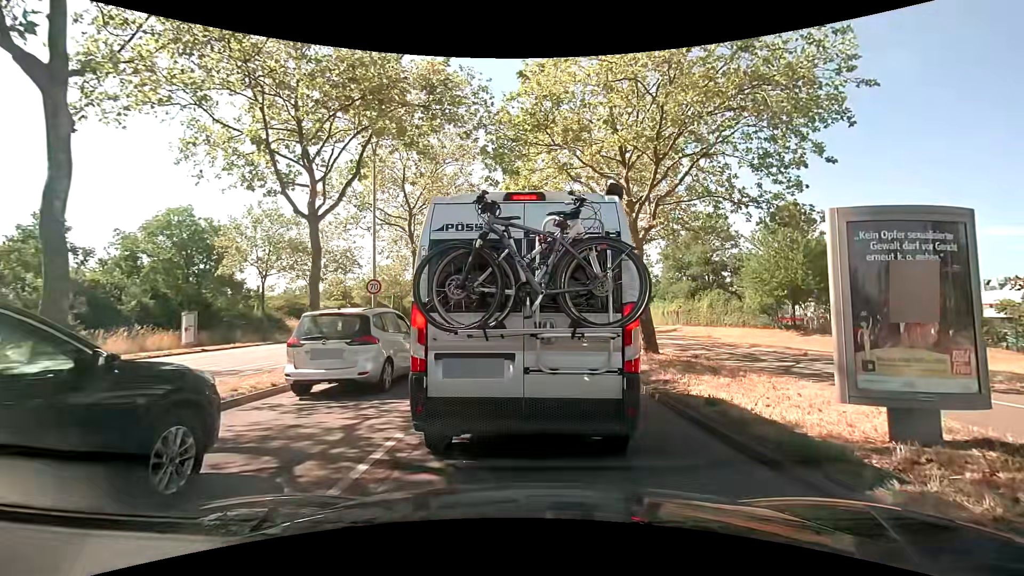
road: primary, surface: asphalt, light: Day
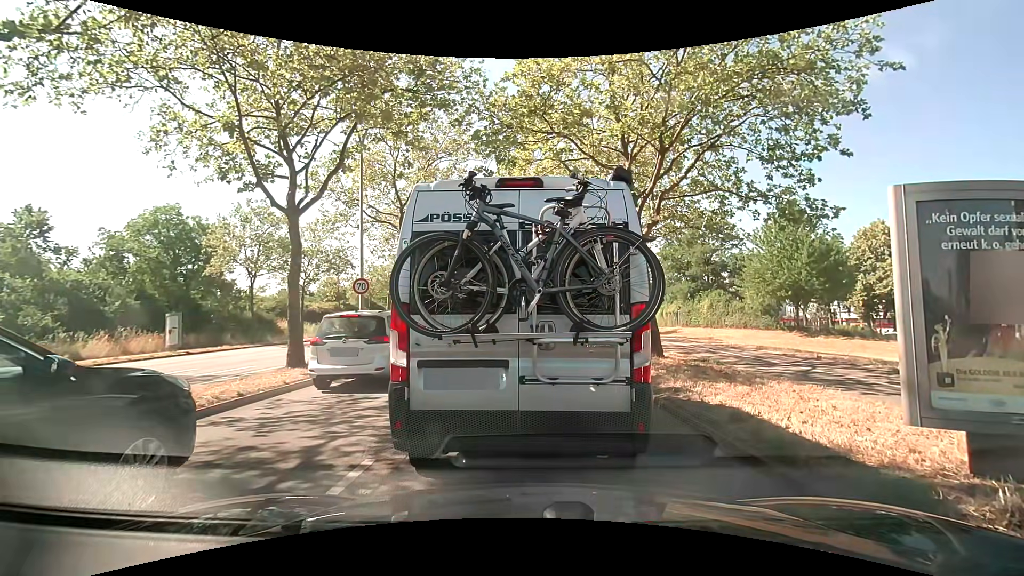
(0.0, +1.0) m; 0°
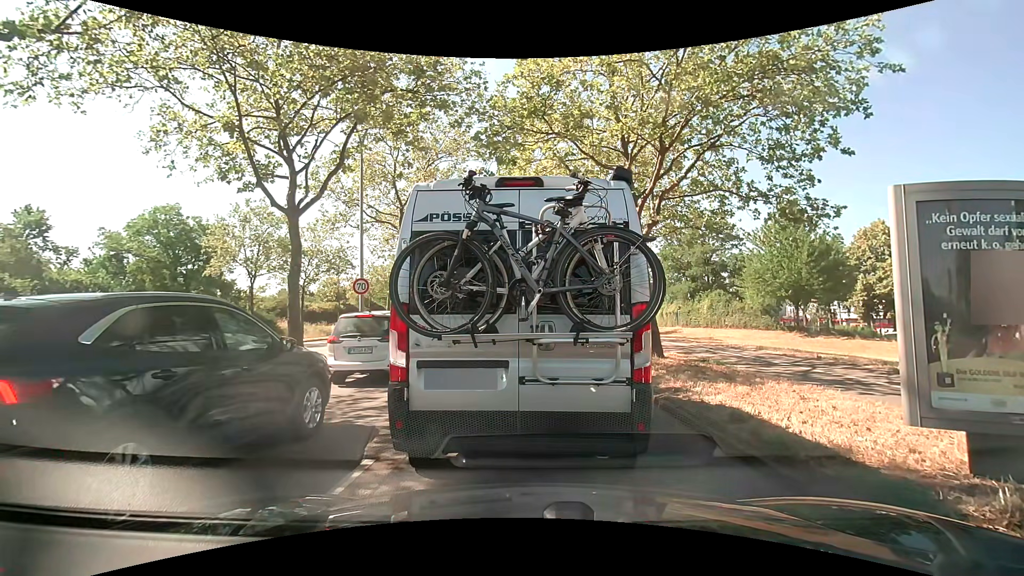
(0.0, 0.0) m; 0°
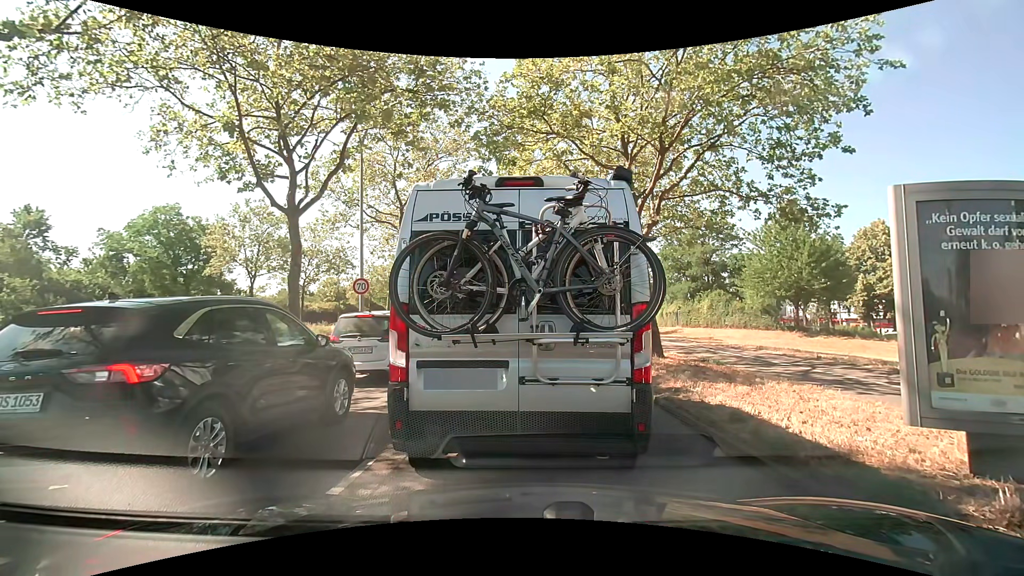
(0.0, 0.0) m; 0°
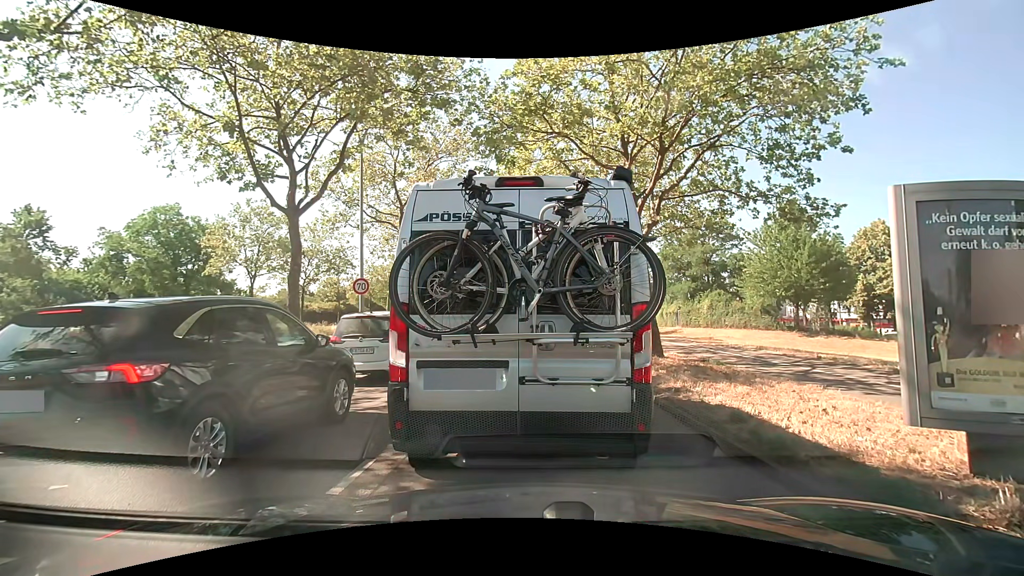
(0.0, 0.0) m; 0°
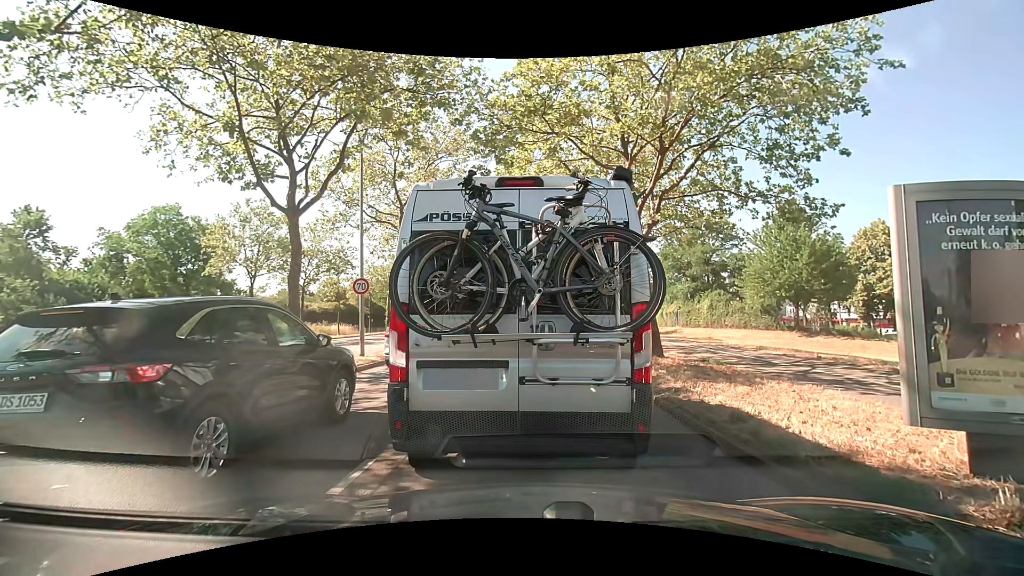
(0.0, 0.0) m; 0°
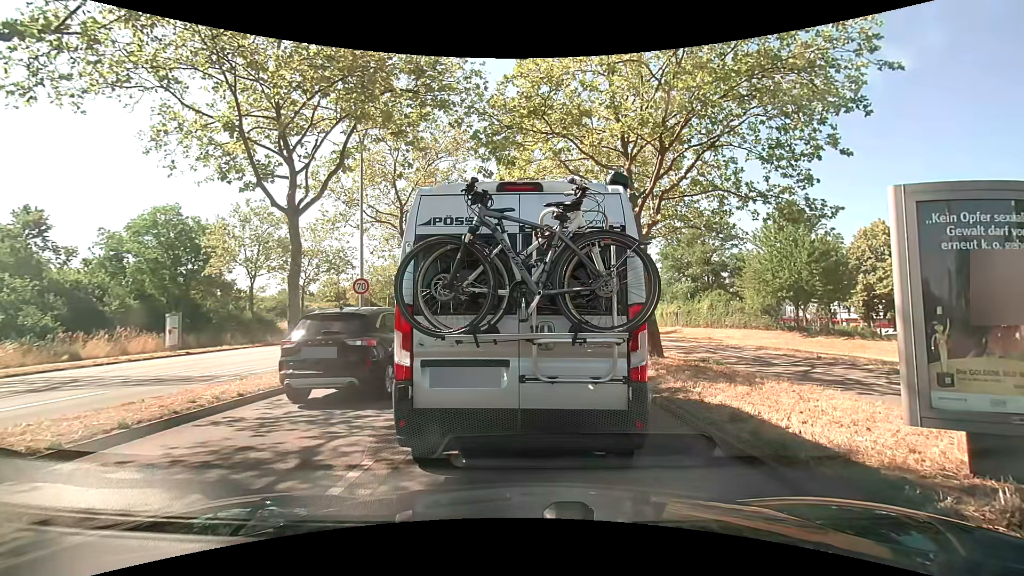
(0.0, 0.0) m; 0°
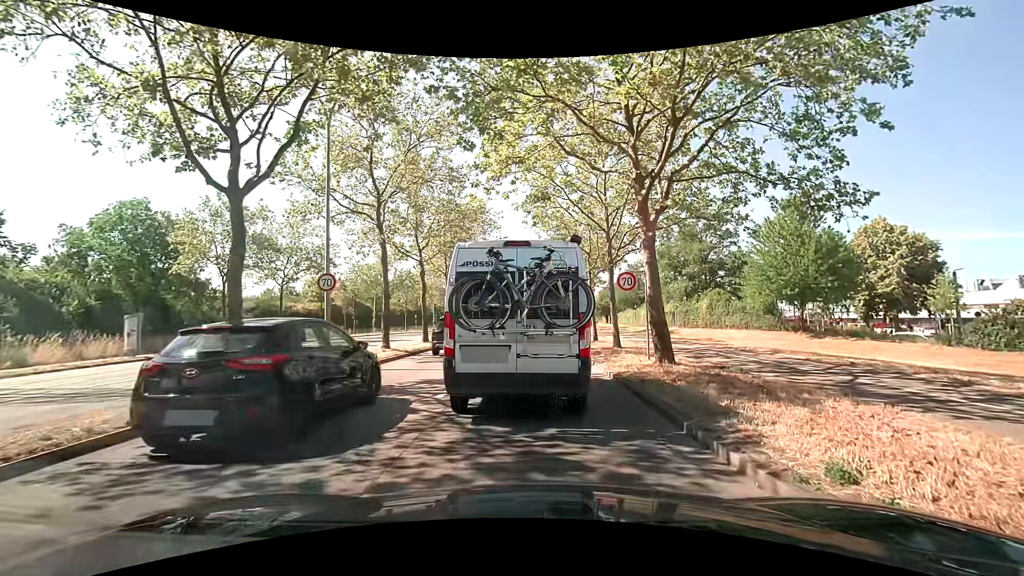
(+0.1, +2.3) m; +2°
